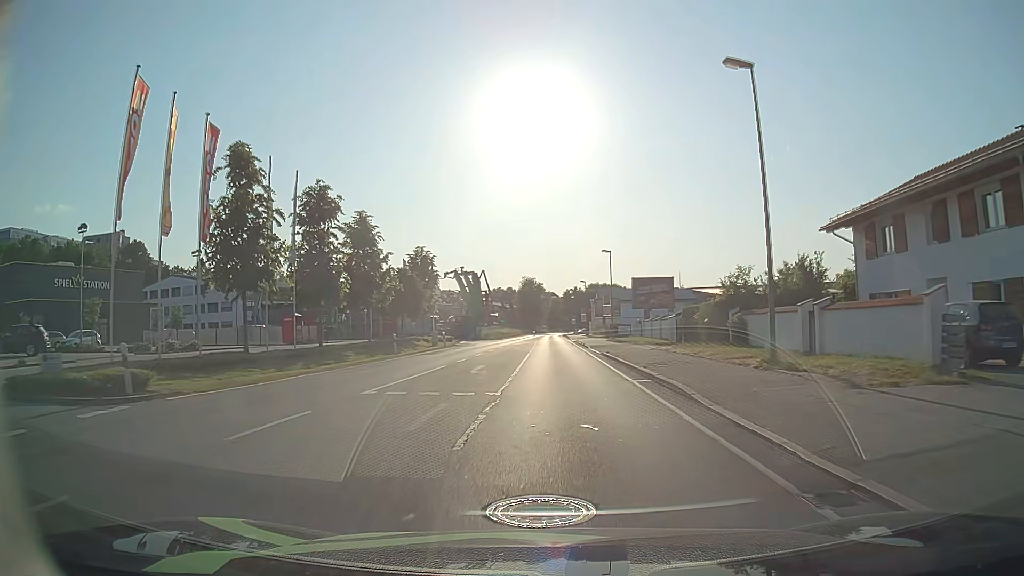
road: primary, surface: asphalt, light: Day
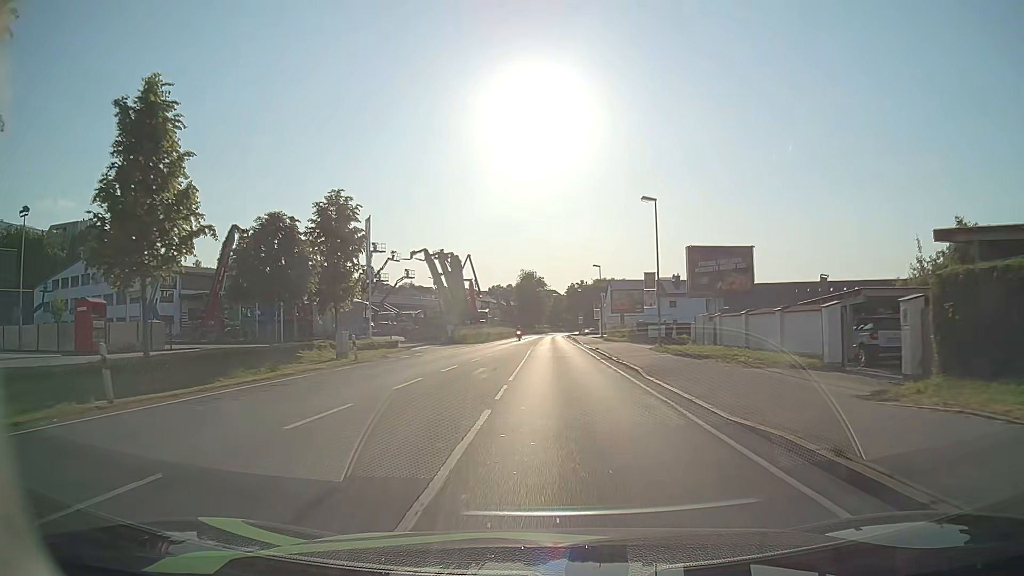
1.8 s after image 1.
(-0.1, +24.6) m; 0°
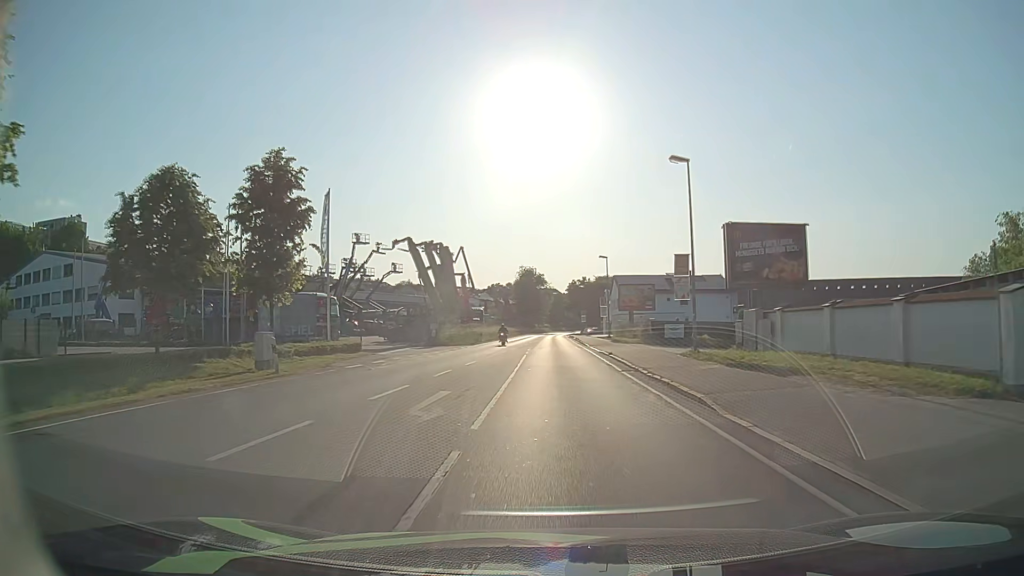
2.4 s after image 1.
(0.0, +8.4) m; 0°
